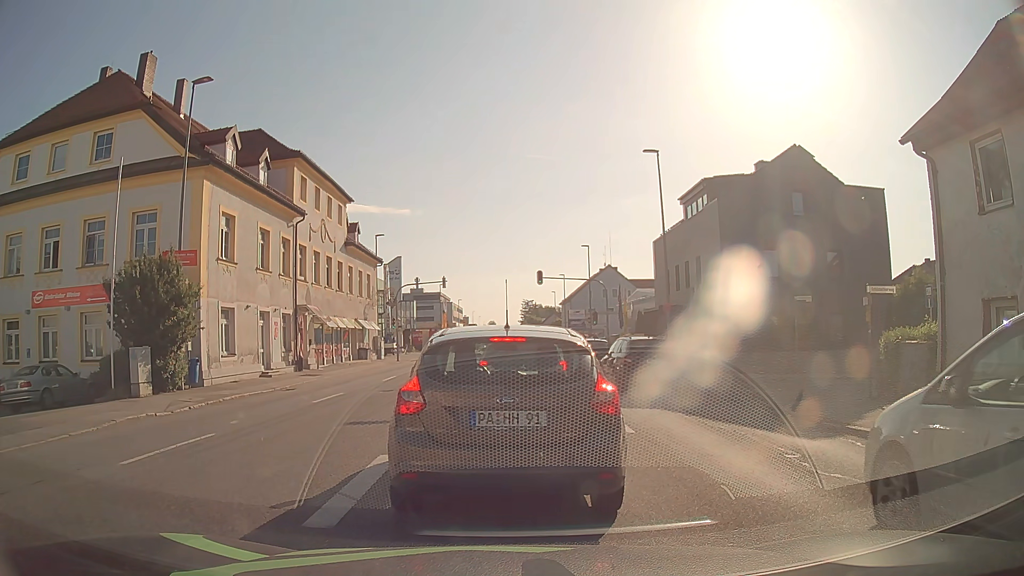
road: tertiary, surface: asphalt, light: Day
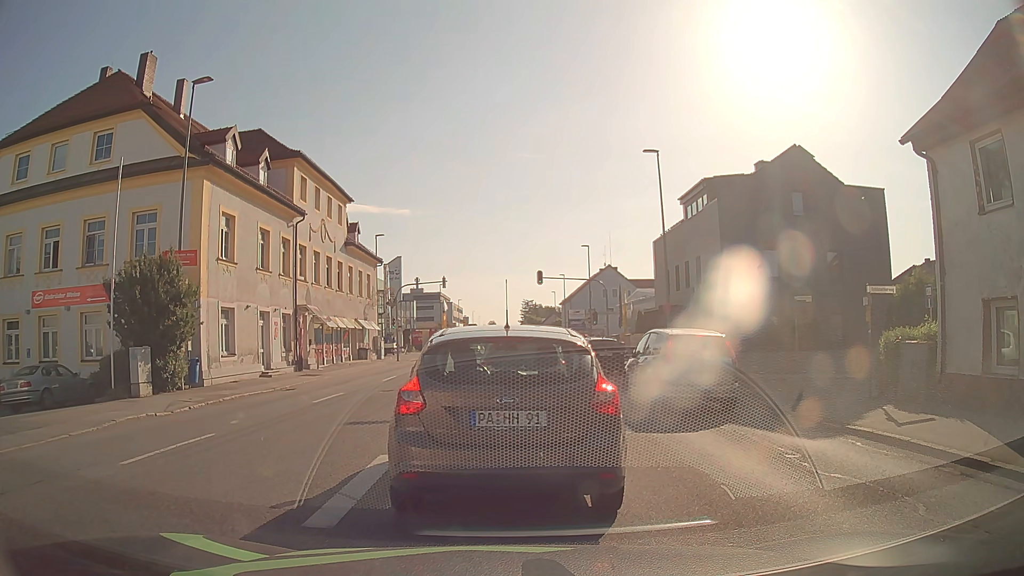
(0.0, 0.0) m; 0°
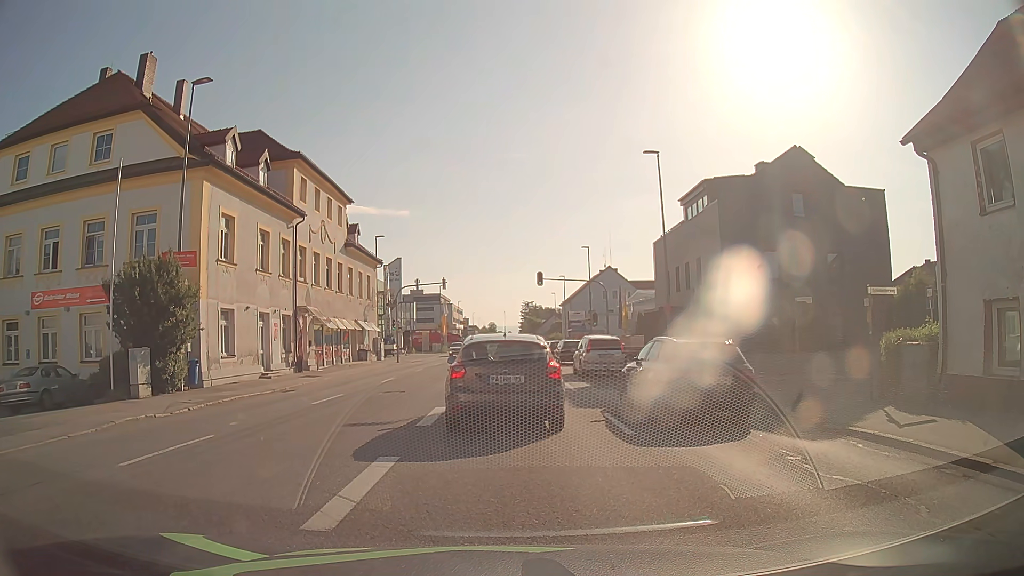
(0.0, 0.0) m; 0°
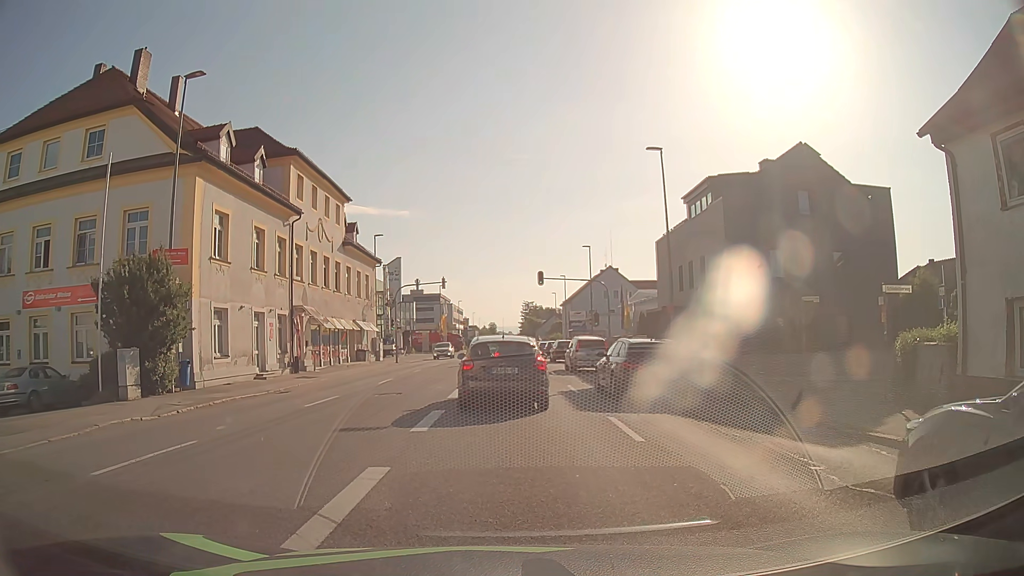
(0.0, +0.7) m; 0°
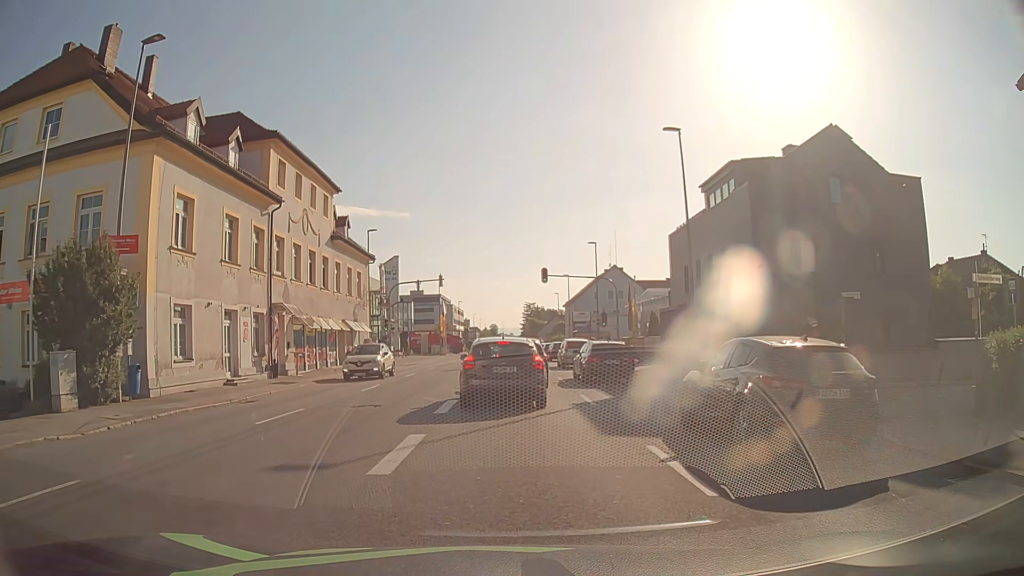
(0.0, +3.4) m; -2°
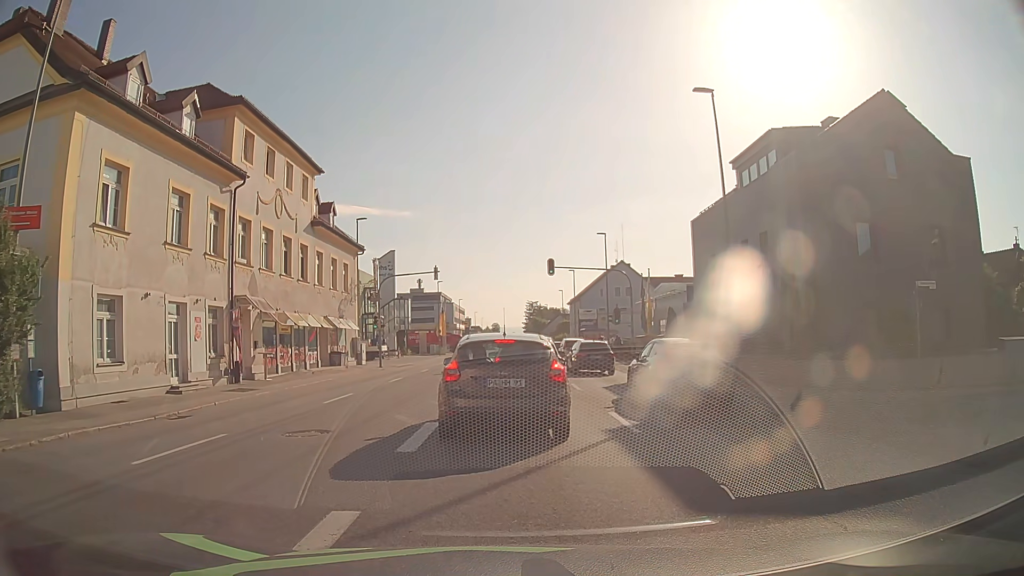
(+0.1, +4.7) m; +1°
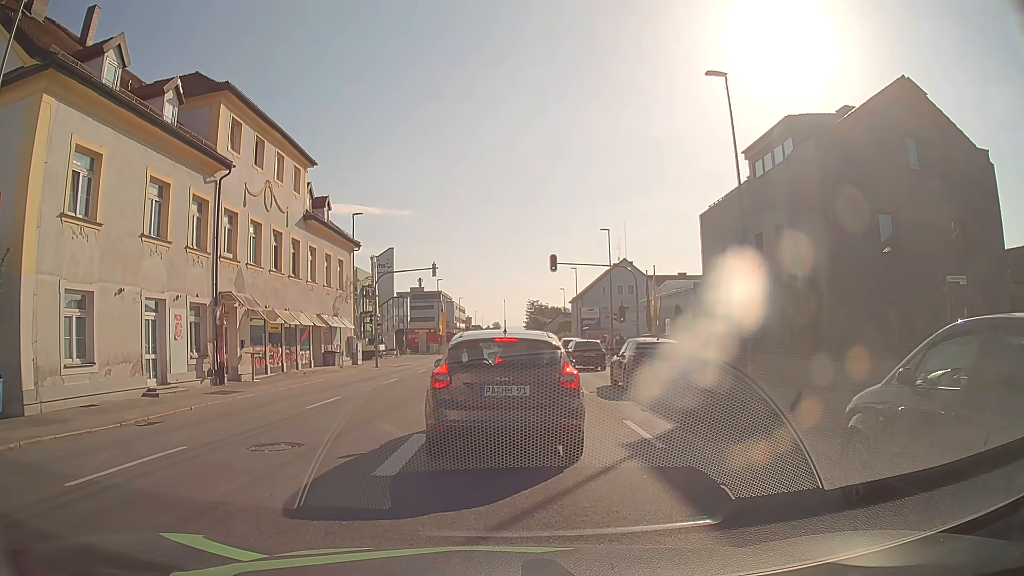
(0.0, +1.5) m; 0°
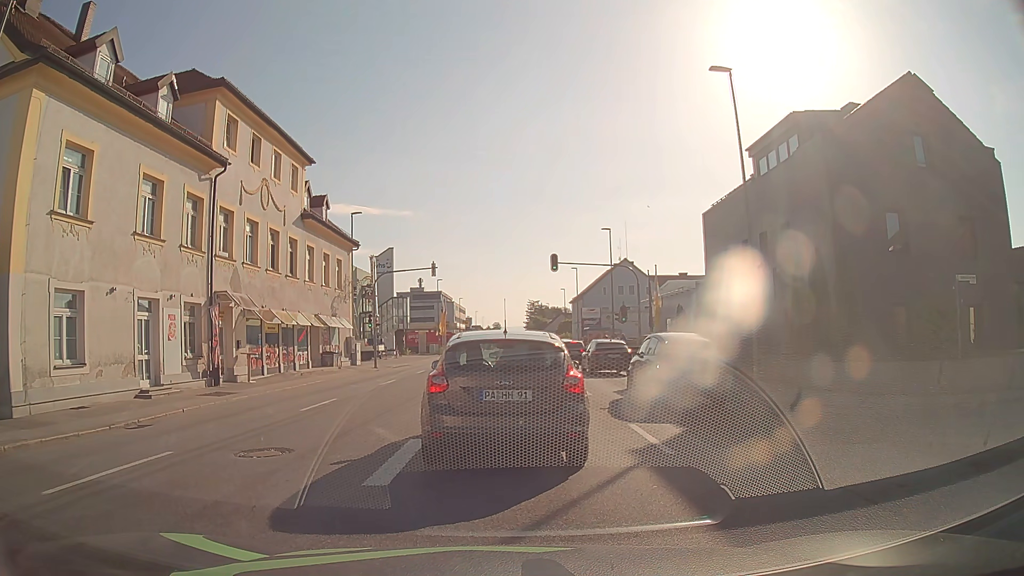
(0.0, +0.5) m; 0°
